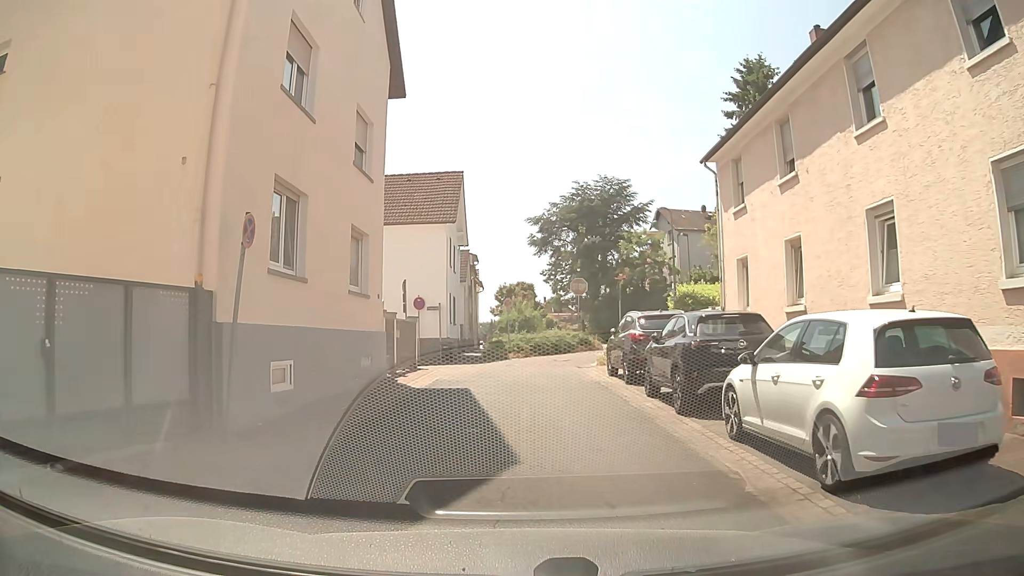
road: residential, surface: asphalt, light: Day
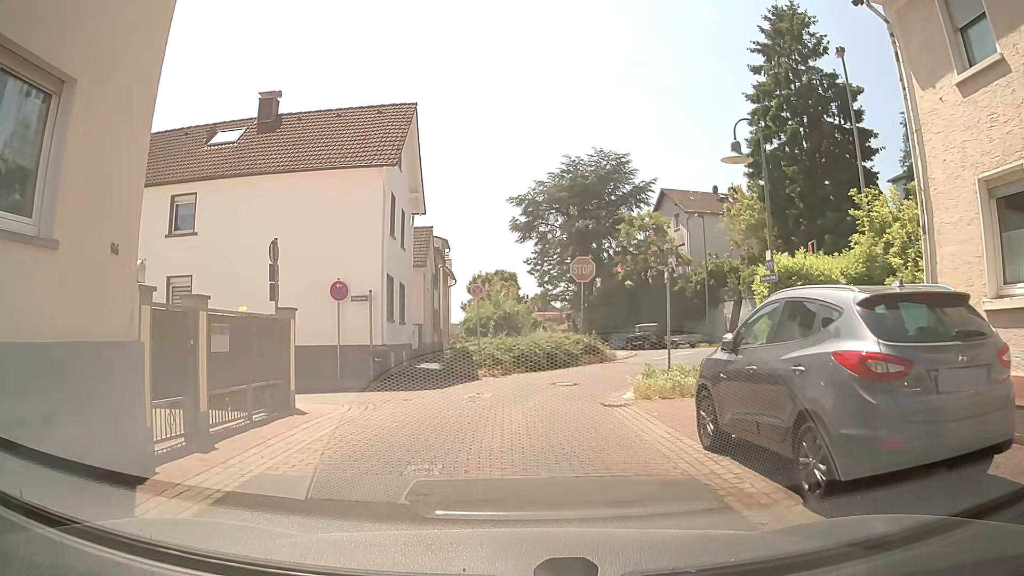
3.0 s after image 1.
(+0.3, +11.0) m; +3°
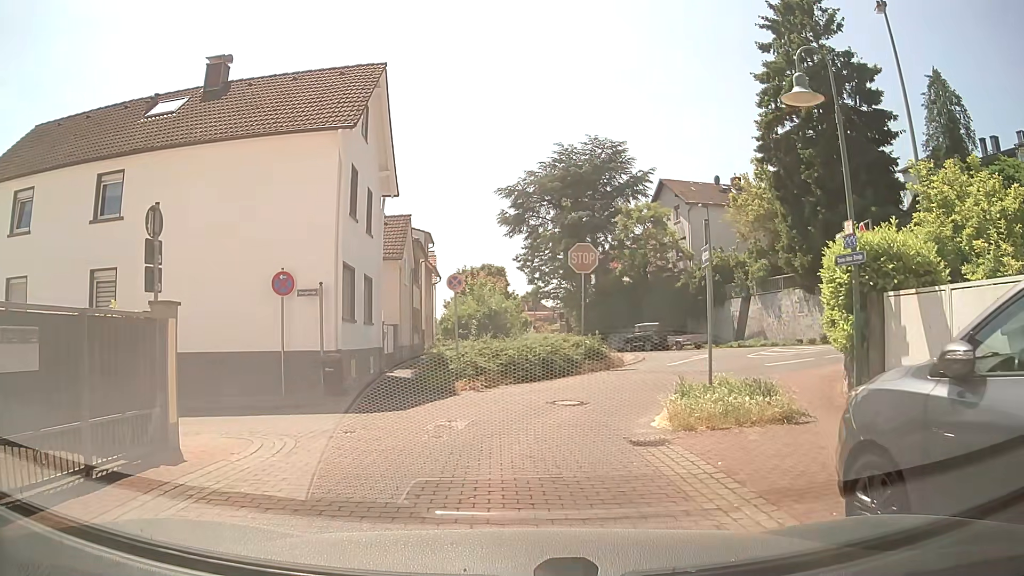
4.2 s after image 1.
(0.0, +4.0) m; -1°
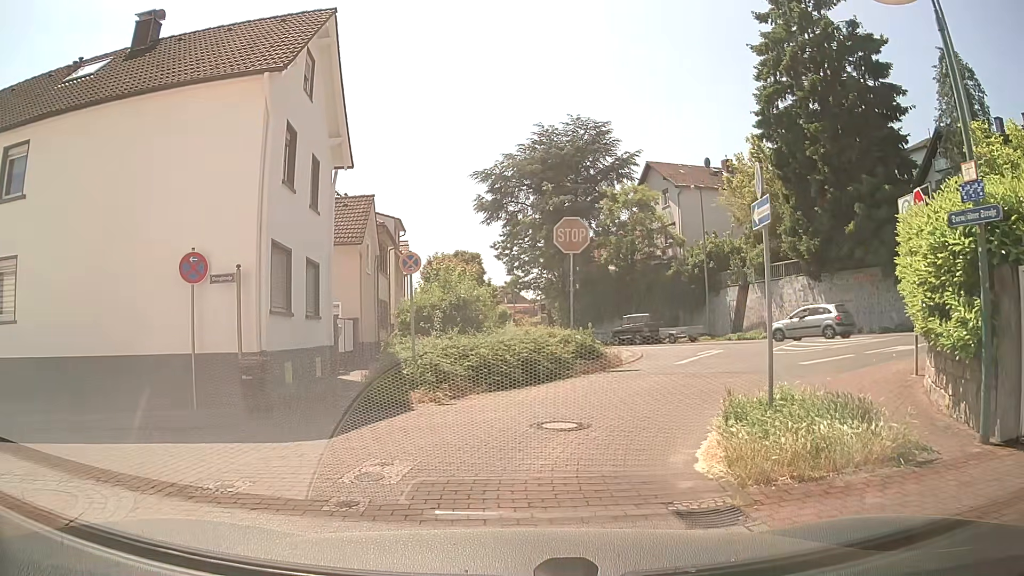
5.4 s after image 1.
(+0.1, +3.6) m; +3°
